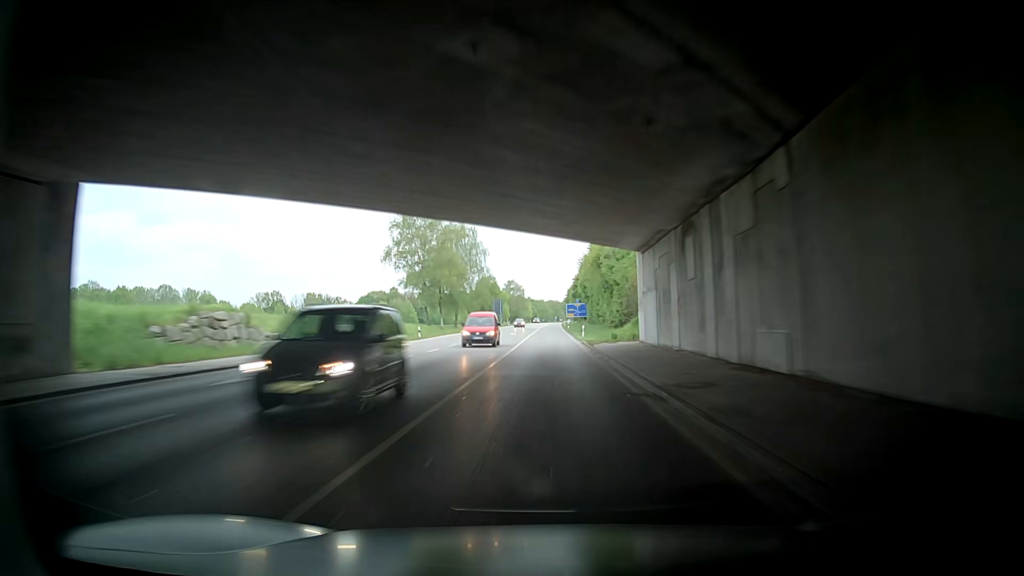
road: secondary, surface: asphalt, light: Day
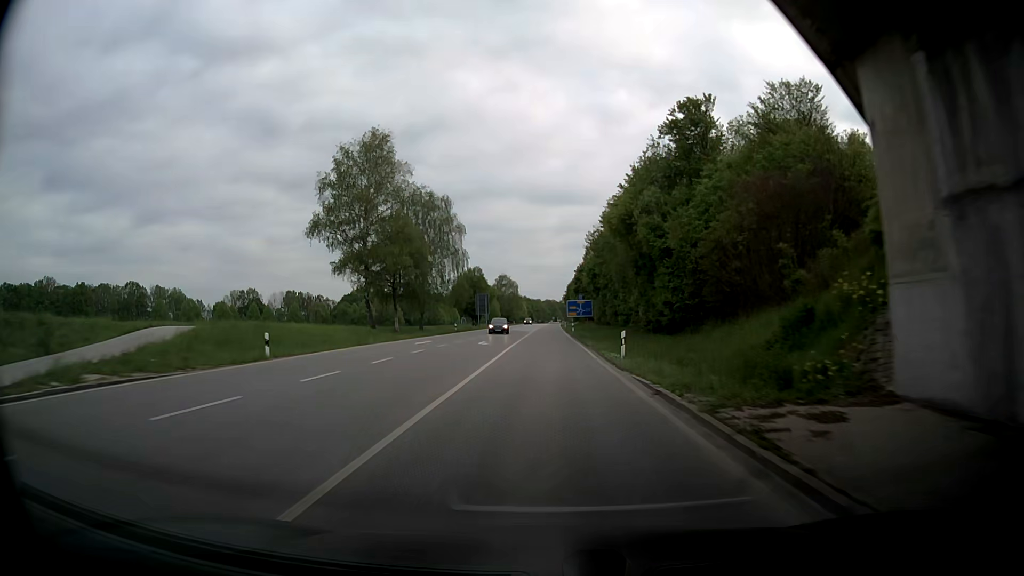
(-0.4, +27.5) m; 0°
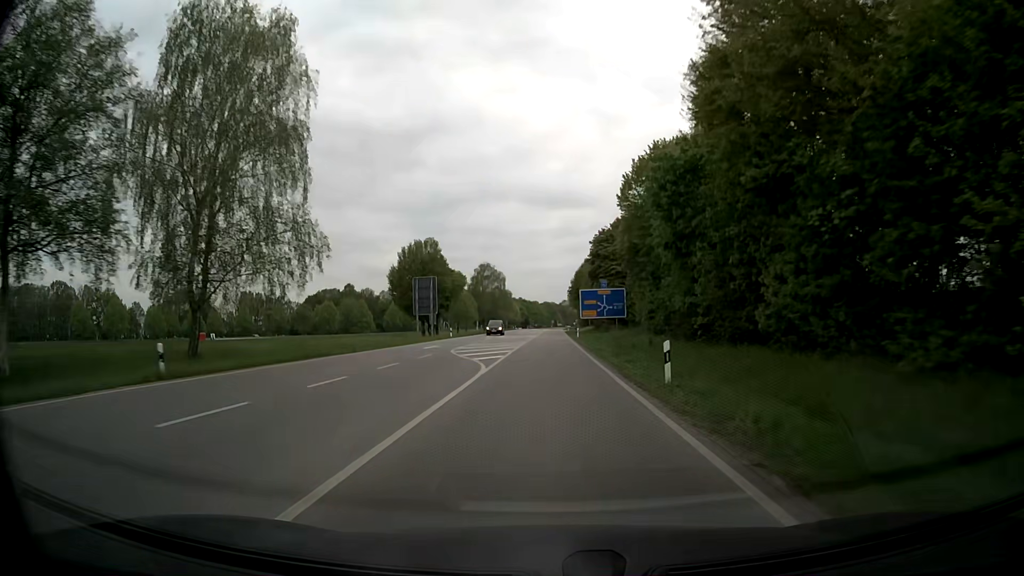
(+1.3, +54.5) m; +2°
(0, +10) (0, +20) (0, +30) (0, +40) (0, +50) (0, +60) (0, +70) (0, +80) (+1, +90) (+1, +100) m
